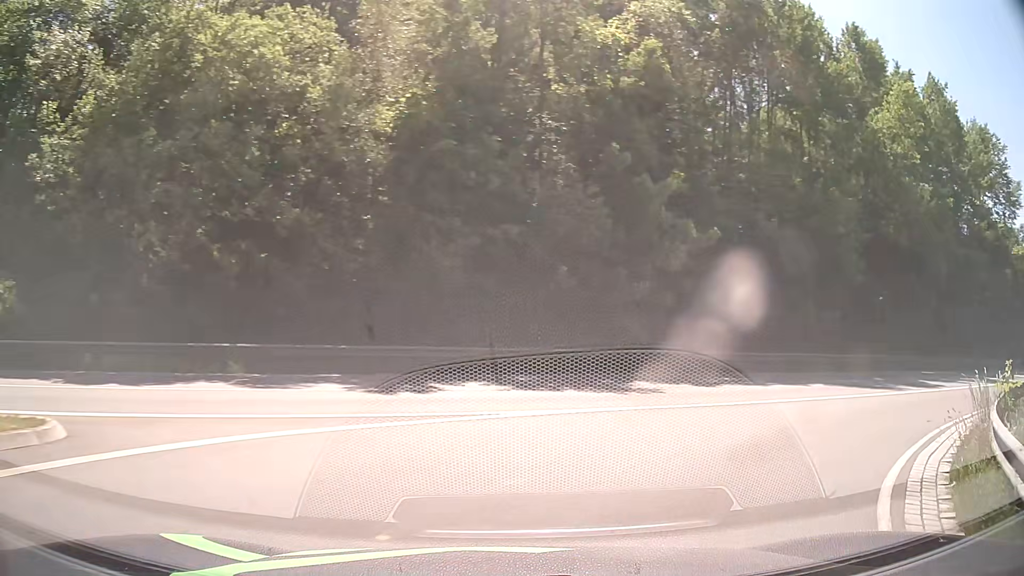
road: primary_link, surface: asphalt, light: Day
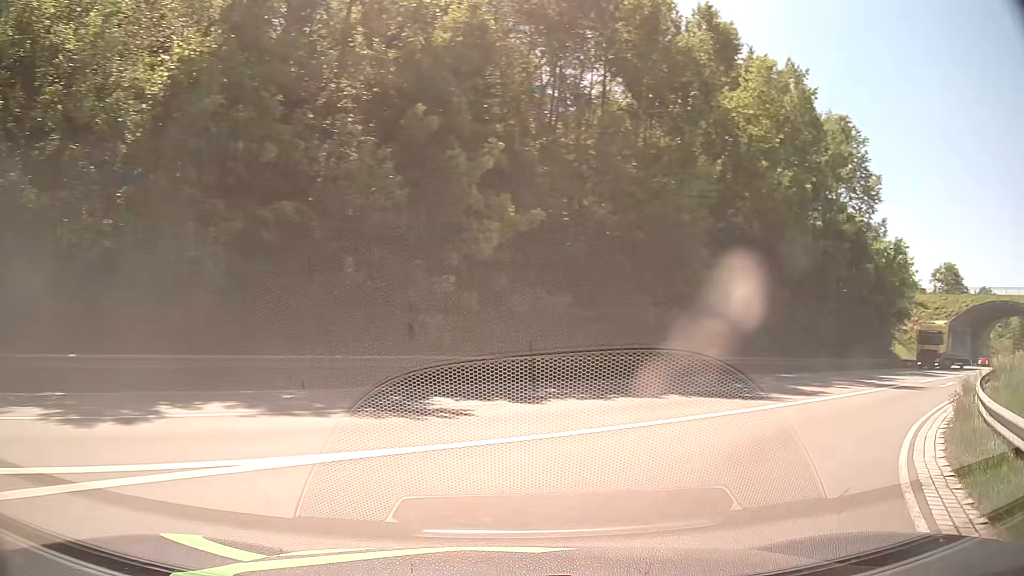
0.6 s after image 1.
(+0.6, +4.4) m; +16°
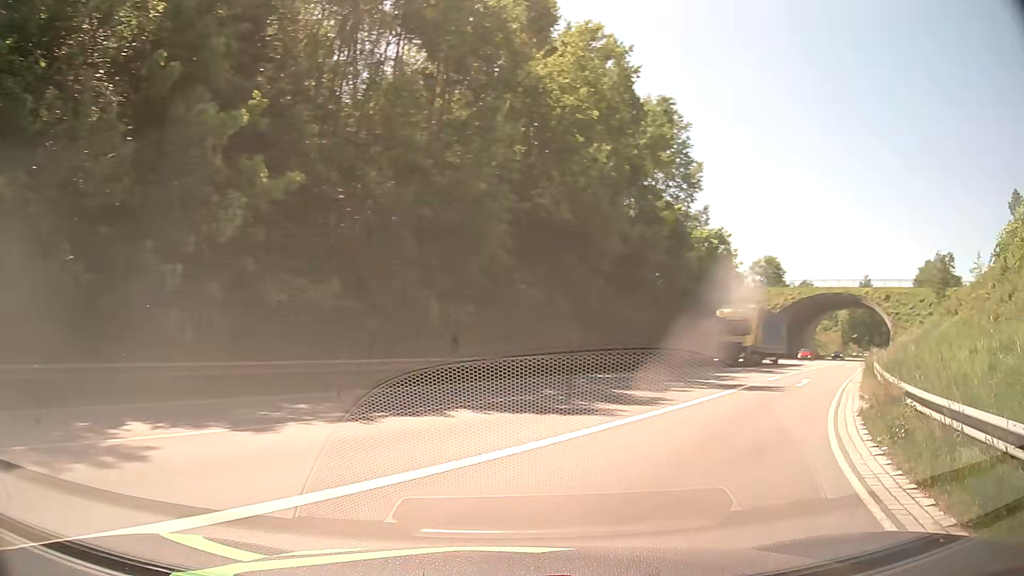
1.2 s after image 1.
(+0.7, +4.5) m; +17°
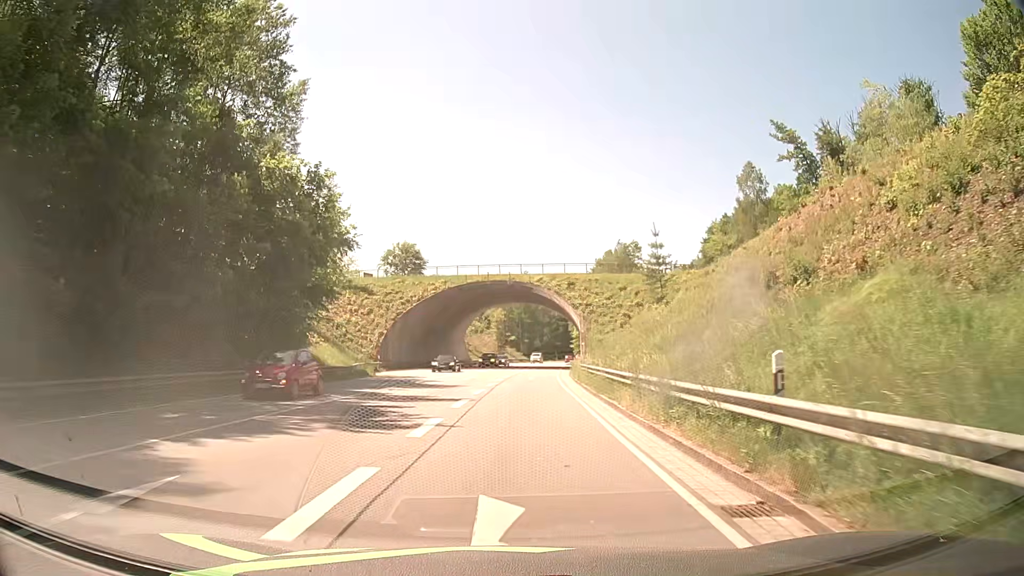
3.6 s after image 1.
(+9.1, +21.3) m; +31°
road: primary
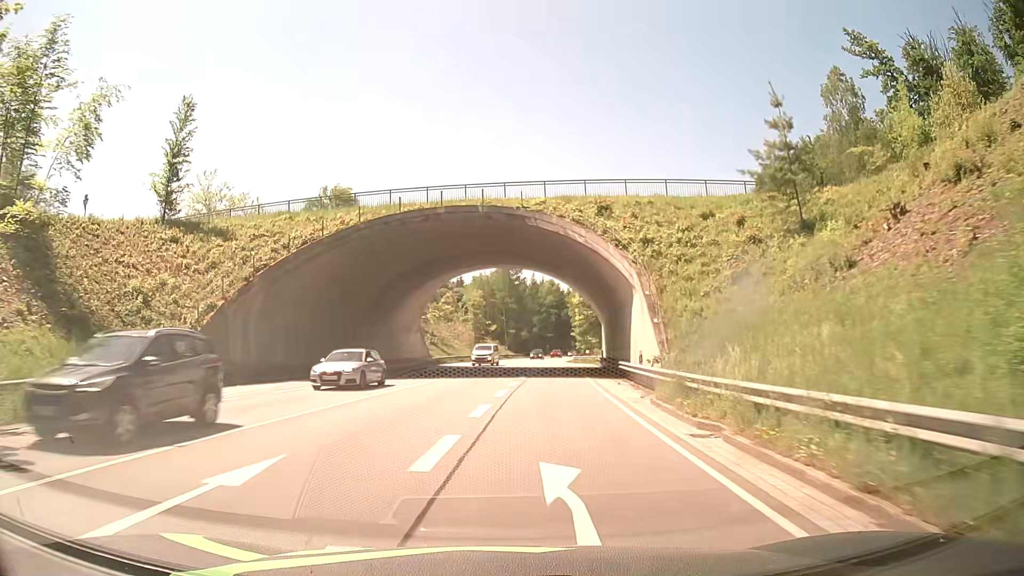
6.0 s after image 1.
(+0.5, +34.1) m; +1°
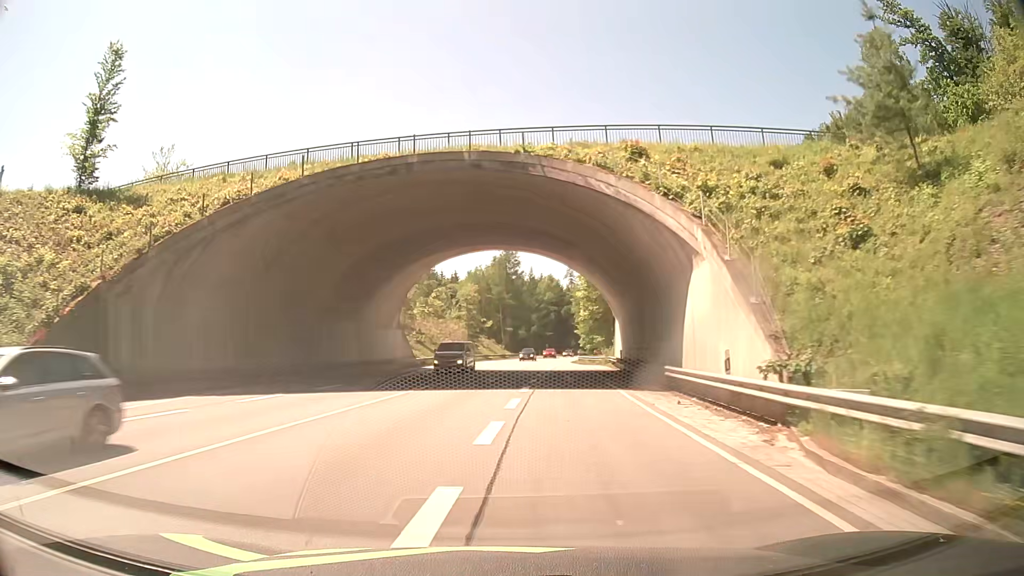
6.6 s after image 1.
(0.0, +10.0) m; 0°
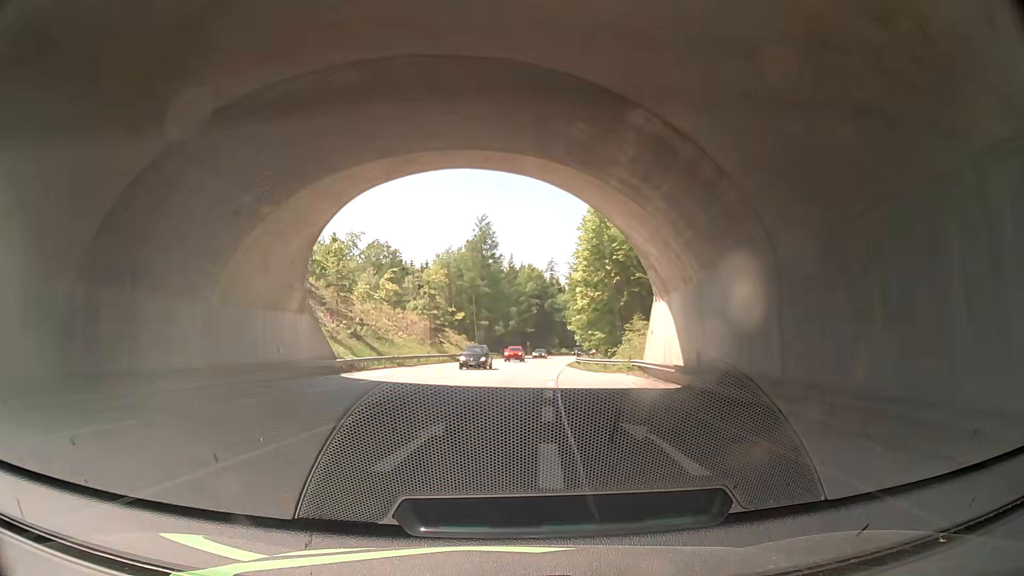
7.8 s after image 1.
(+0.3, +21.4) m; +2°
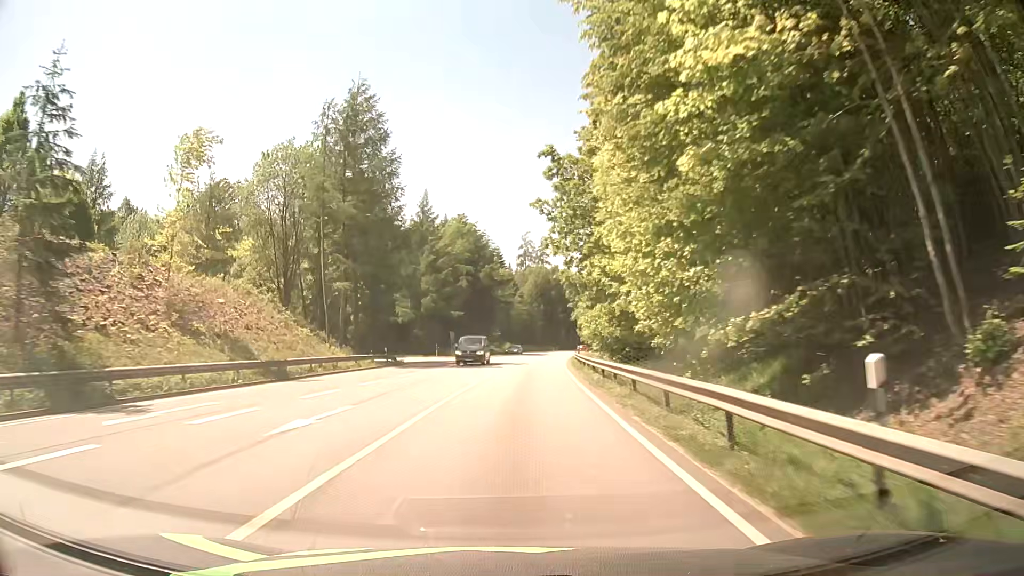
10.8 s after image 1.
(+2.8, +56.6) m; +6°
(0, +10) (0, +20) (+1, +30) (+1, +40) (+2, +50) (+3, +60) (+4, +70) (+5, +80) (+7, +90) (+8, +100) m
